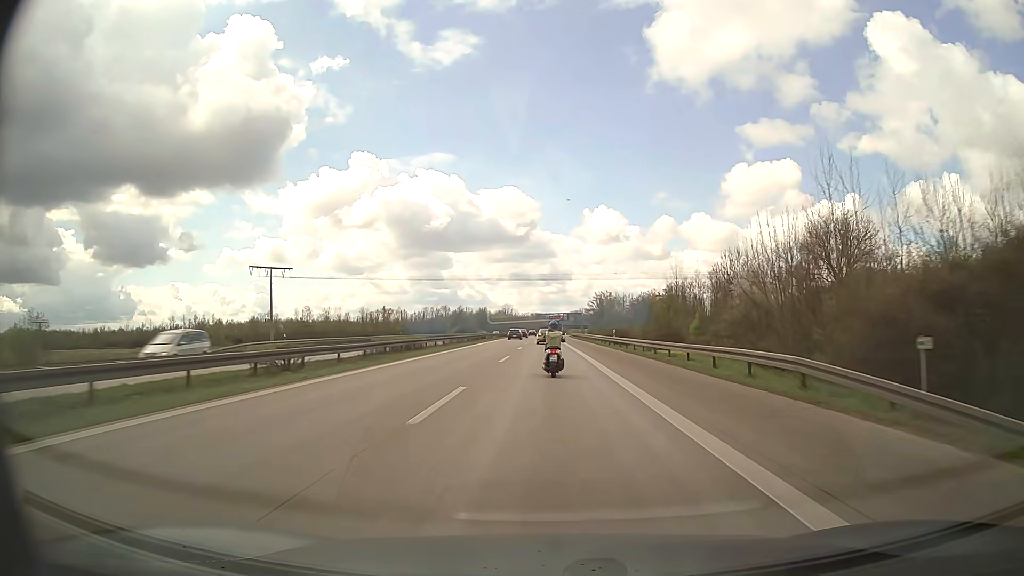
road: motorway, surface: asphalt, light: Day
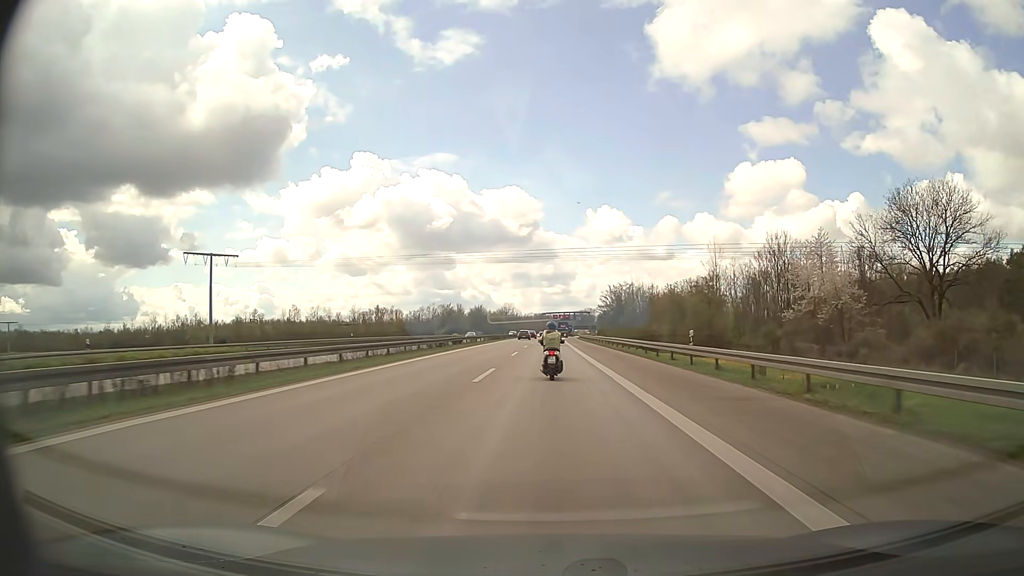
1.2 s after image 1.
(-0.1, +28.3) m; 0°
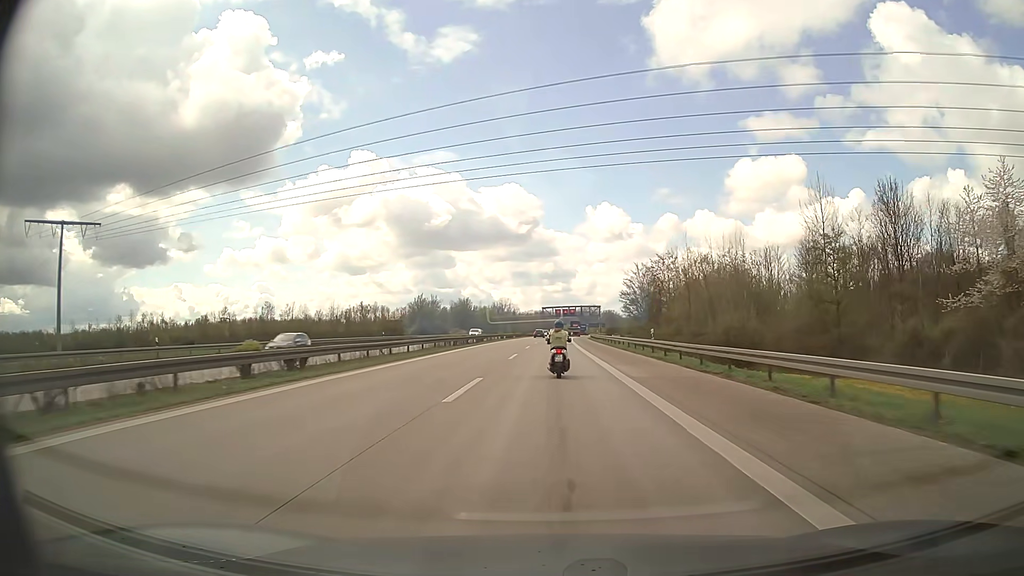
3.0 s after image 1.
(-0.1, +41.2) m; 0°
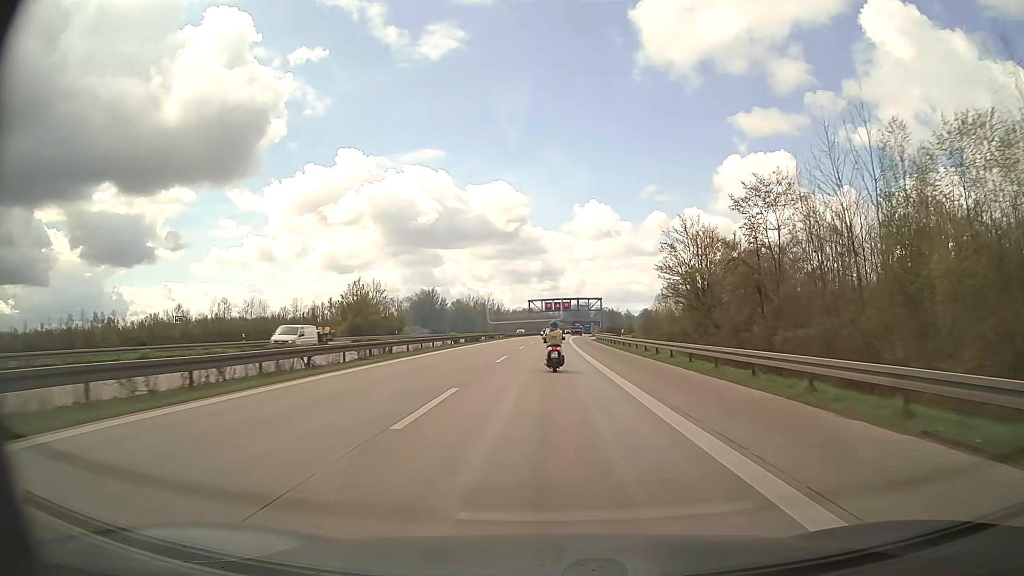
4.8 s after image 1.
(+0.2, +39.4) m; +1°
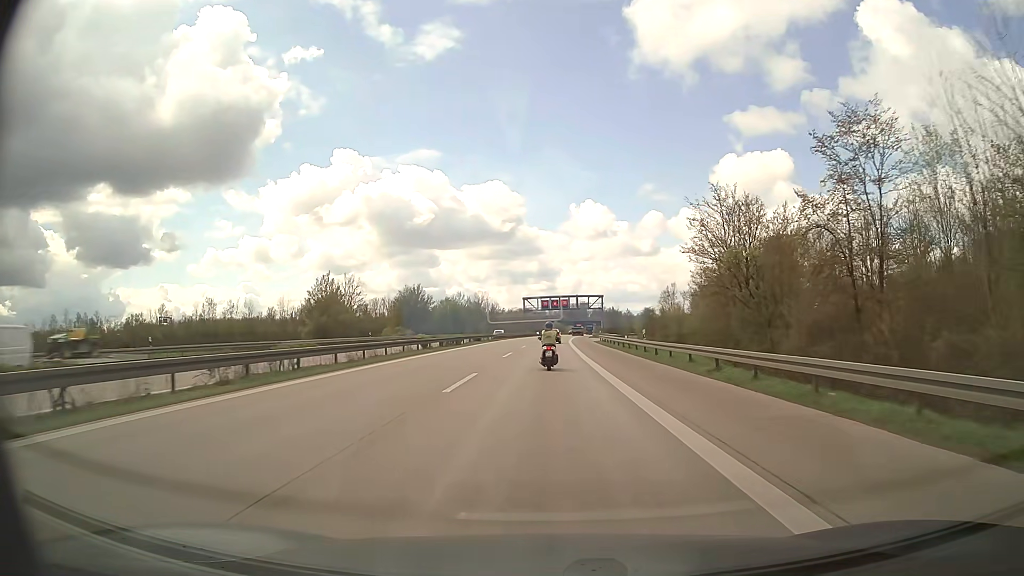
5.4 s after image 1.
(0.0, +12.7) m; 0°
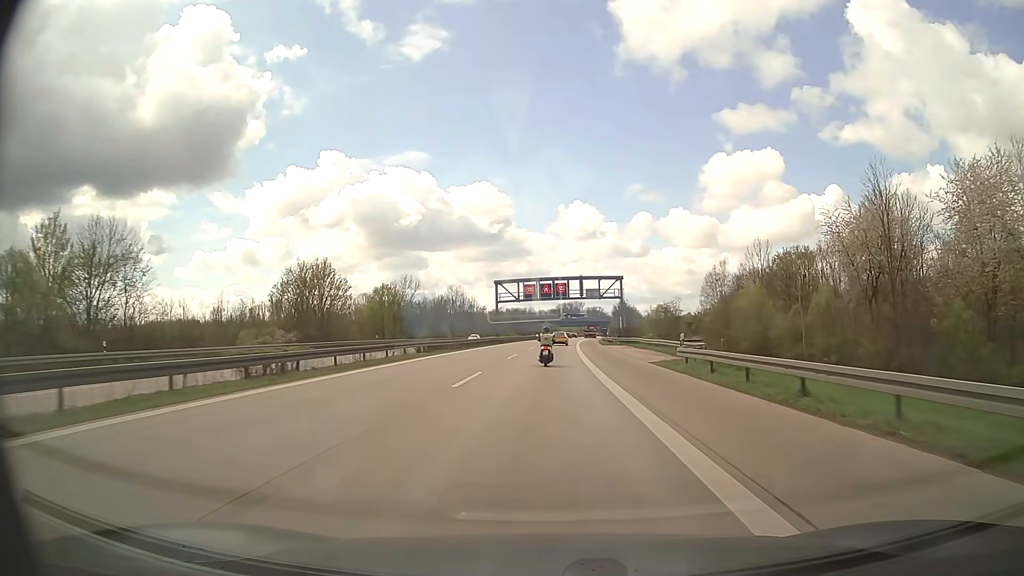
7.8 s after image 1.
(+0.5, +52.3) m; +1°
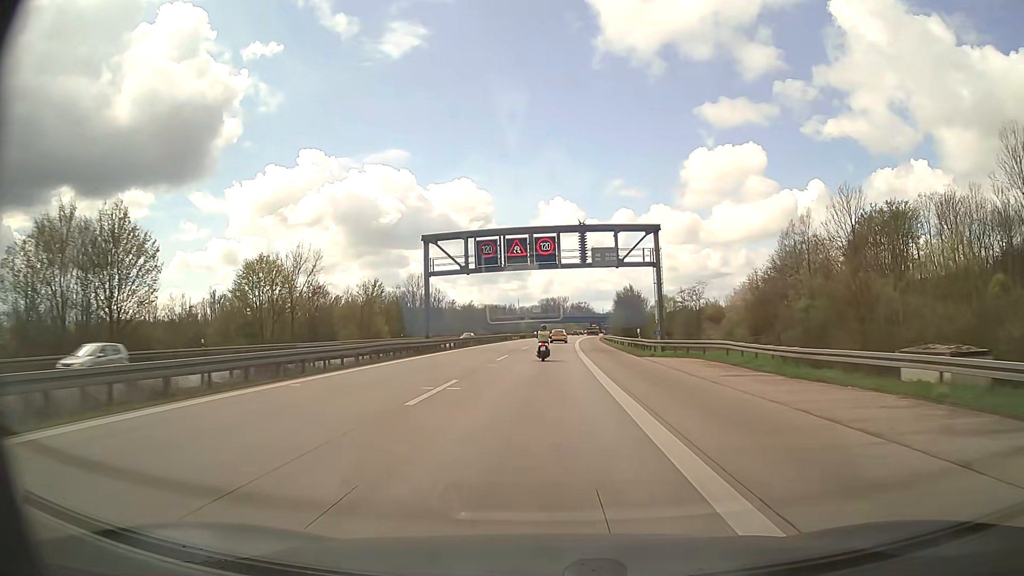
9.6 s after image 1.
(+0.5, +40.6) m; +1°
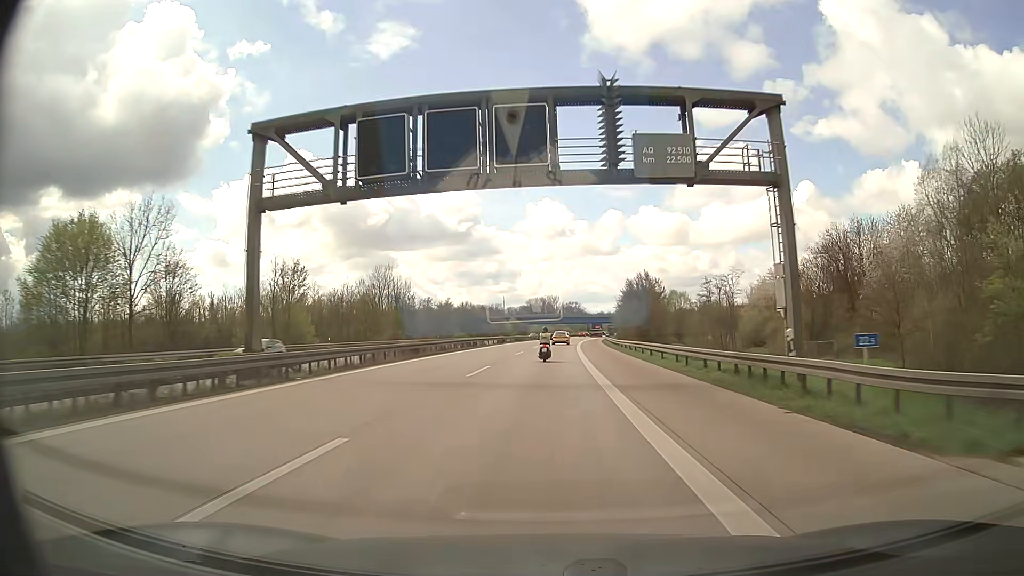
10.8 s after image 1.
(+0.2, +27.7) m; +1°
(0, +10) (0, +20) (0, +30) (0, +40) (+1, +50) (+1, +60) (+1, +70) (+2, +80) (+3, +90) (+3, +100) m
